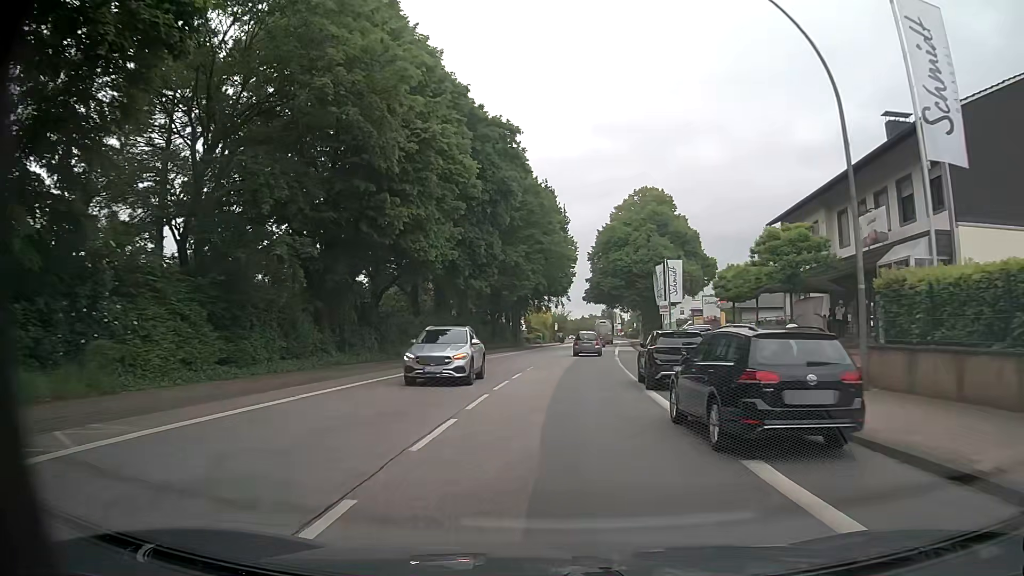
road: primary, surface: asphalt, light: Day
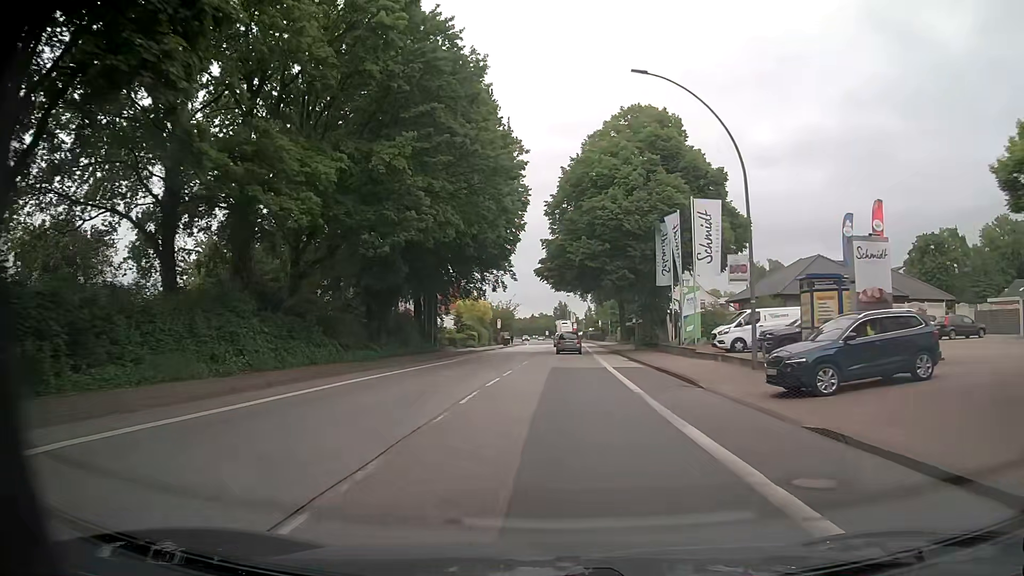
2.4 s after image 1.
(+1.3, +30.6) m; +4°
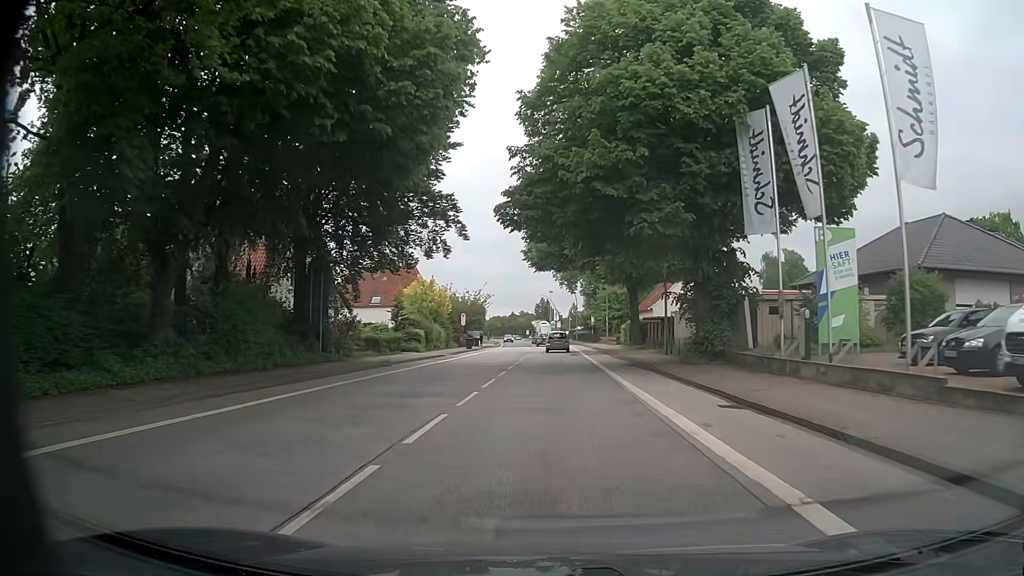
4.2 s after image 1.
(+0.6, +22.9) m; +2°
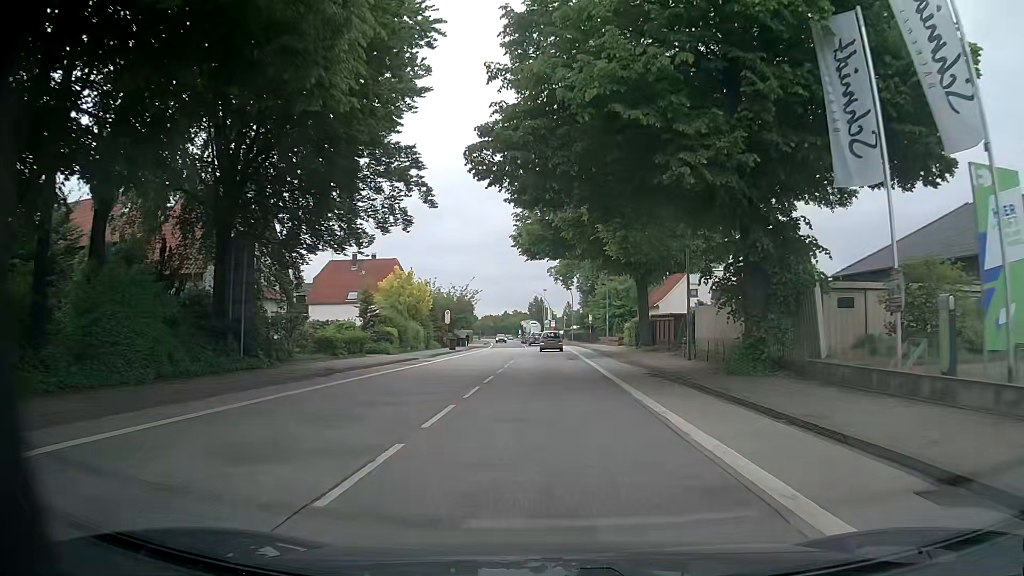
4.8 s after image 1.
(0.0, +7.6) m; +1°
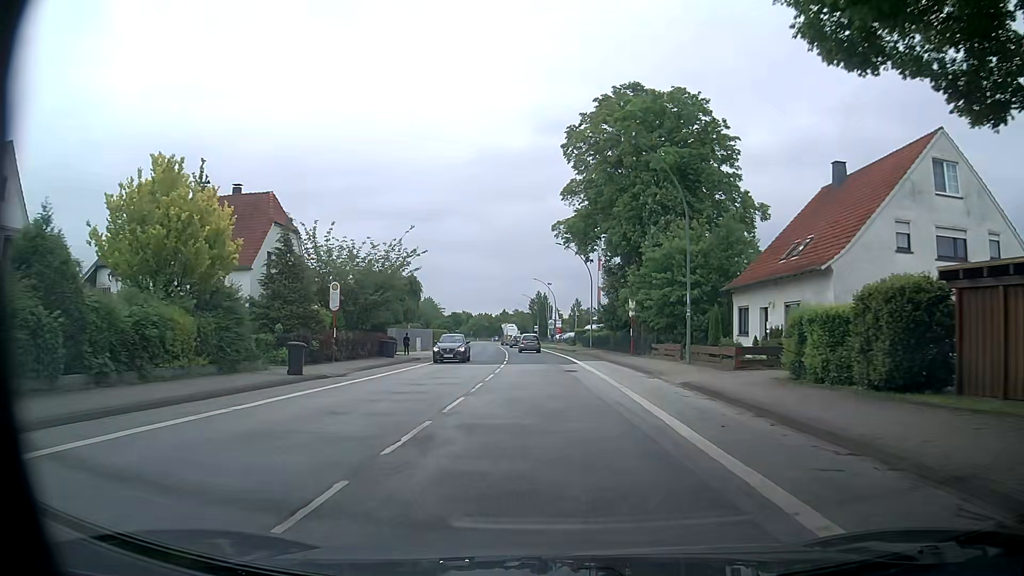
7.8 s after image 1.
(-0.1, +38.1) m; -1°
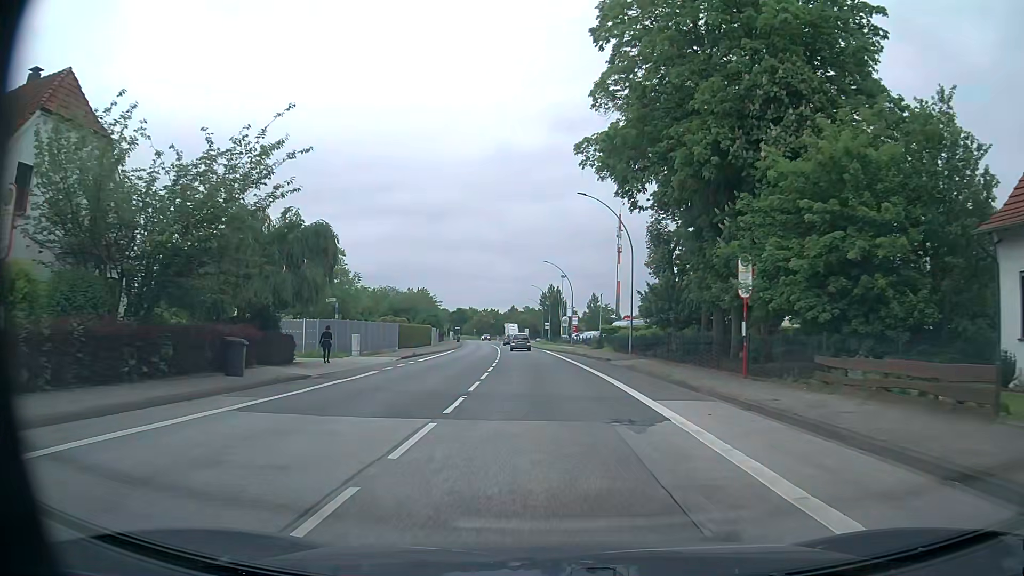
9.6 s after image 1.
(-0.1, +22.8) m; -1°
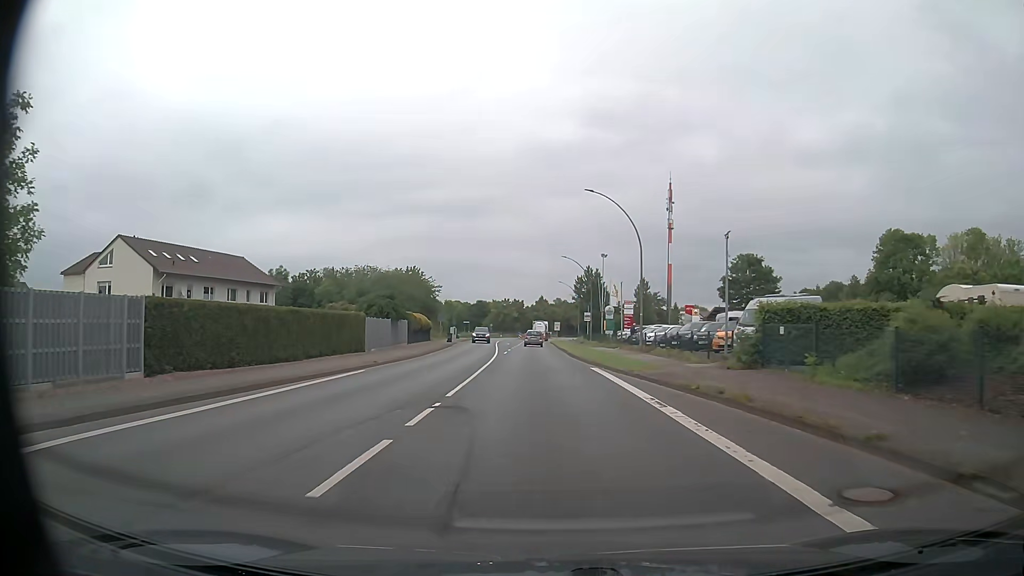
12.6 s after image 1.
(-0.9, +38.0) m; -3°
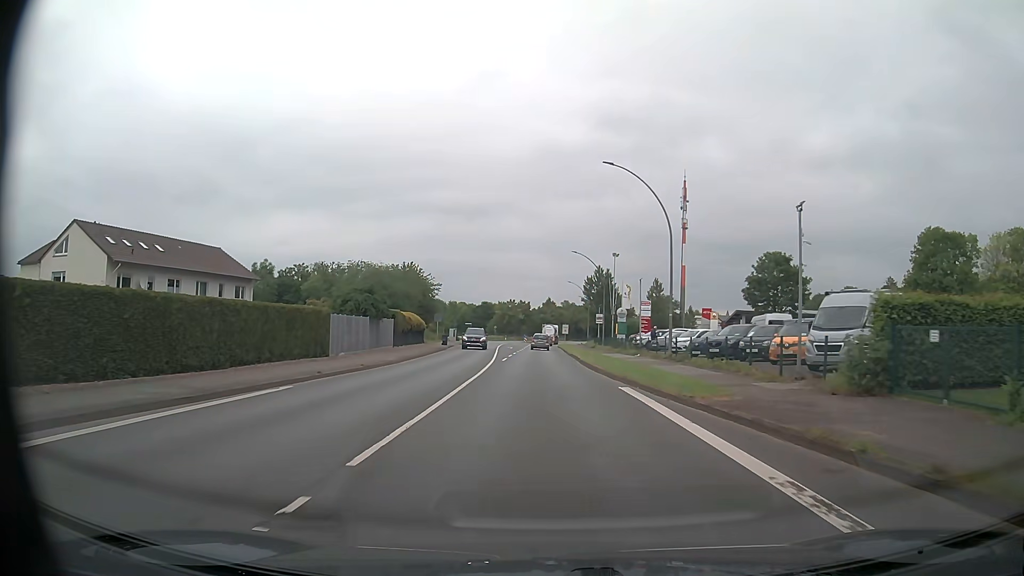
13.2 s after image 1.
(0.0, +7.6) m; -1°
(0, +10) (0, +20) (0, +30) (0, +40) (0, +50) (0, +60) (0, +70) (0, +80) (0, +90) (+1, +100) m
